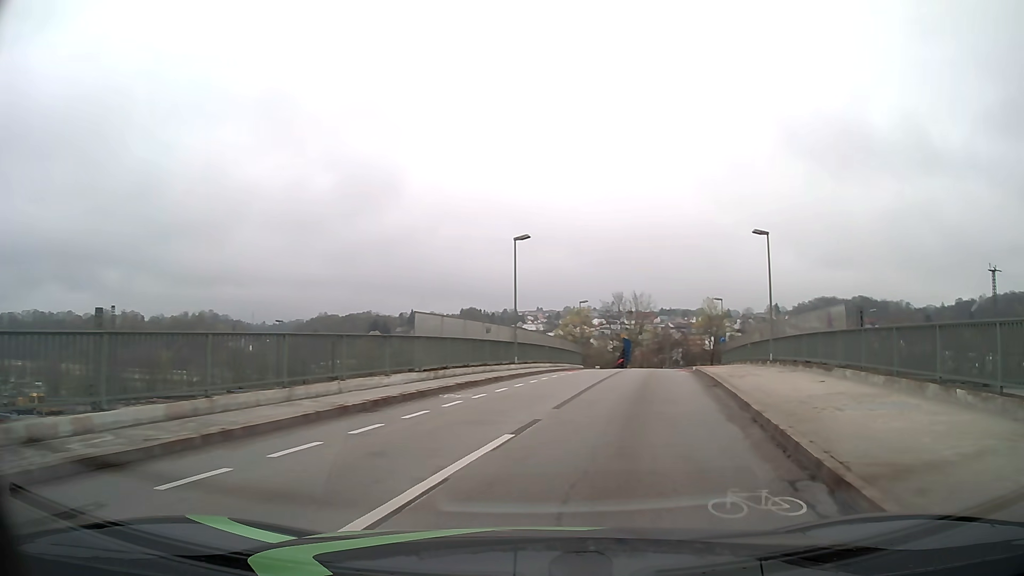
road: unclassified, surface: asphalt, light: Day
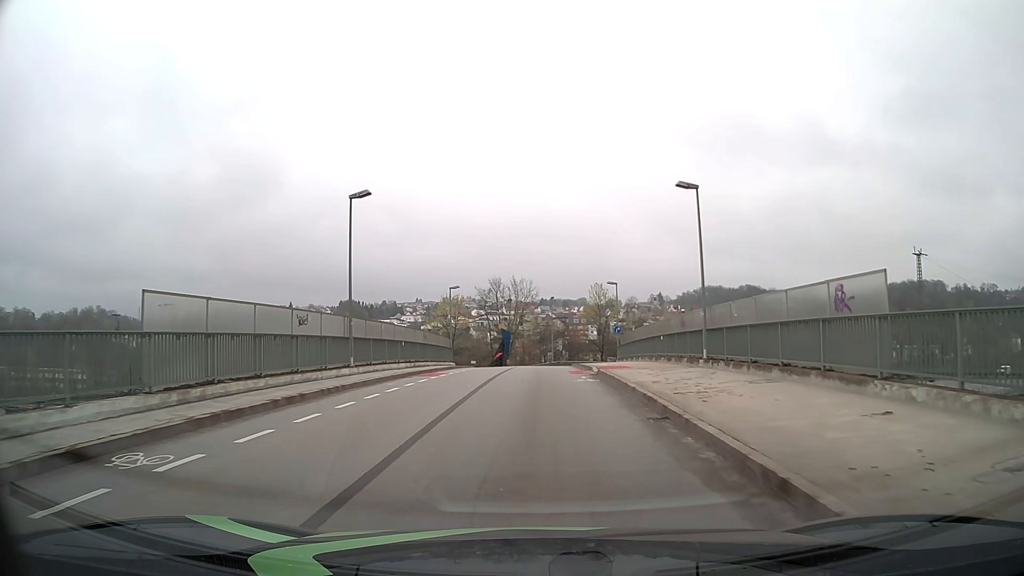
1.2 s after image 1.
(+1.0, +9.1) m; +10°
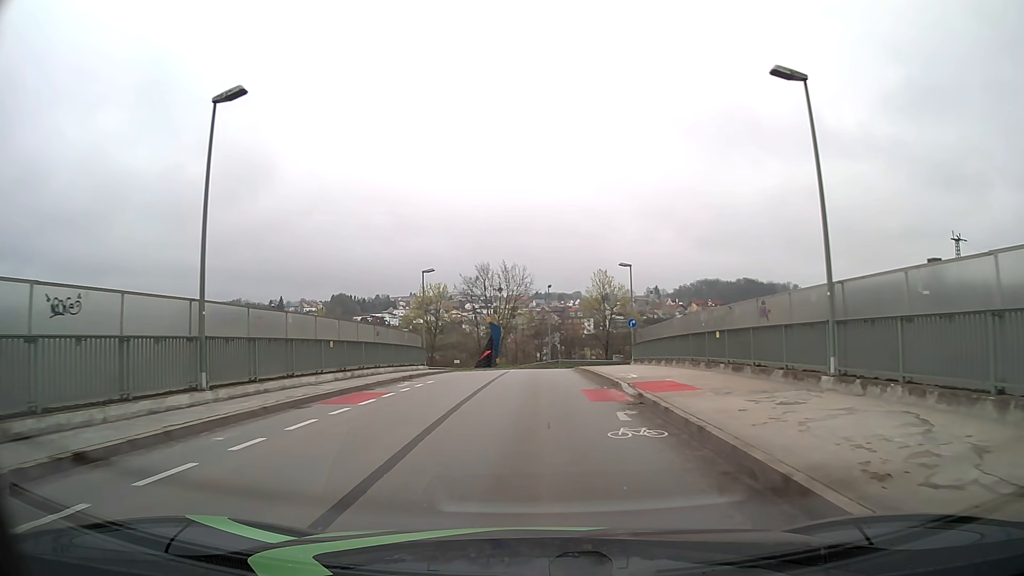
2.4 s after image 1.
(+0.1, +11.0) m; +1°
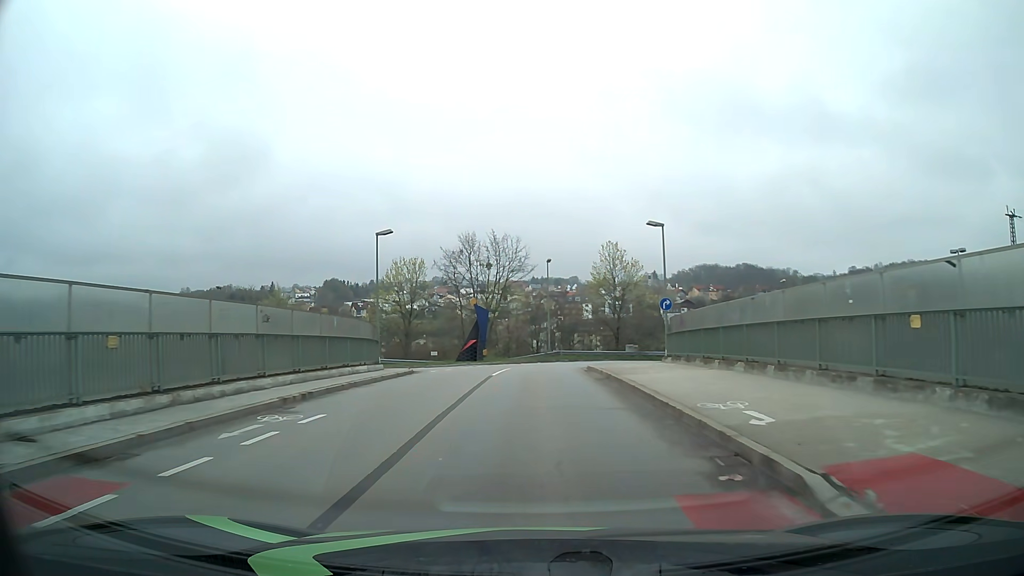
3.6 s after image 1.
(0.0, +12.1) m; 0°
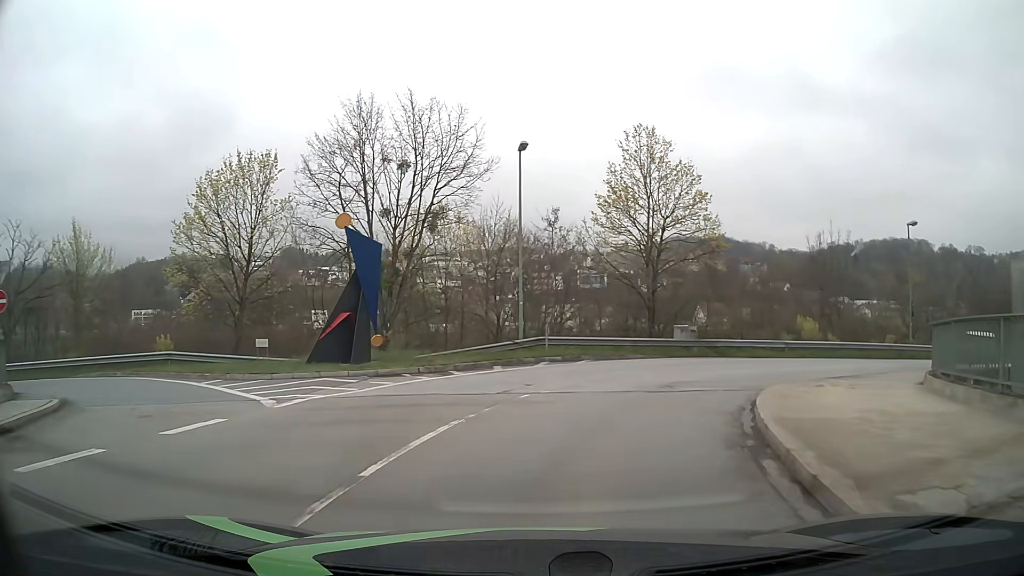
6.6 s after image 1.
(+0.4, +28.0) m; +2°
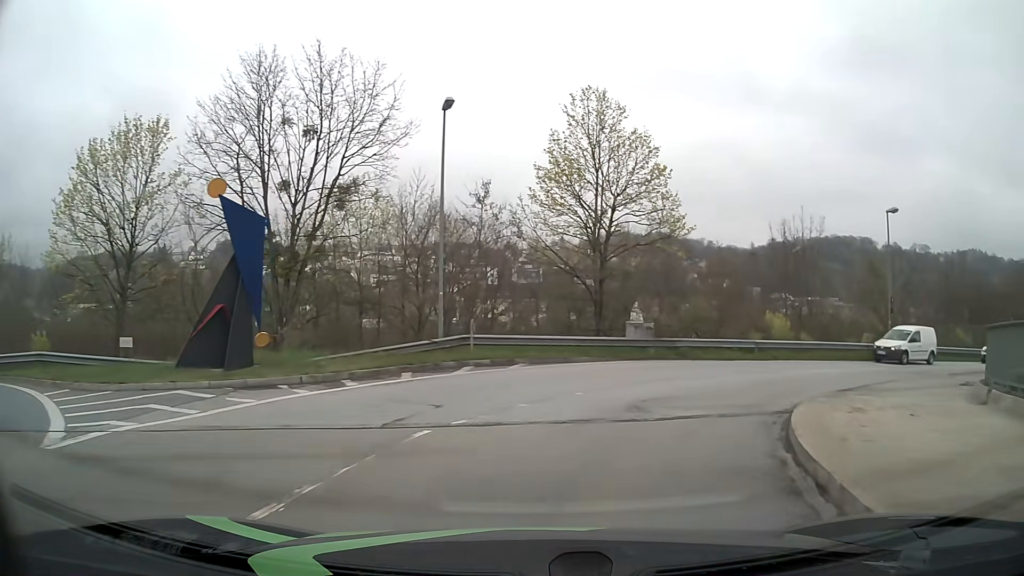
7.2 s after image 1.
(+0.2, +4.6) m; +6°
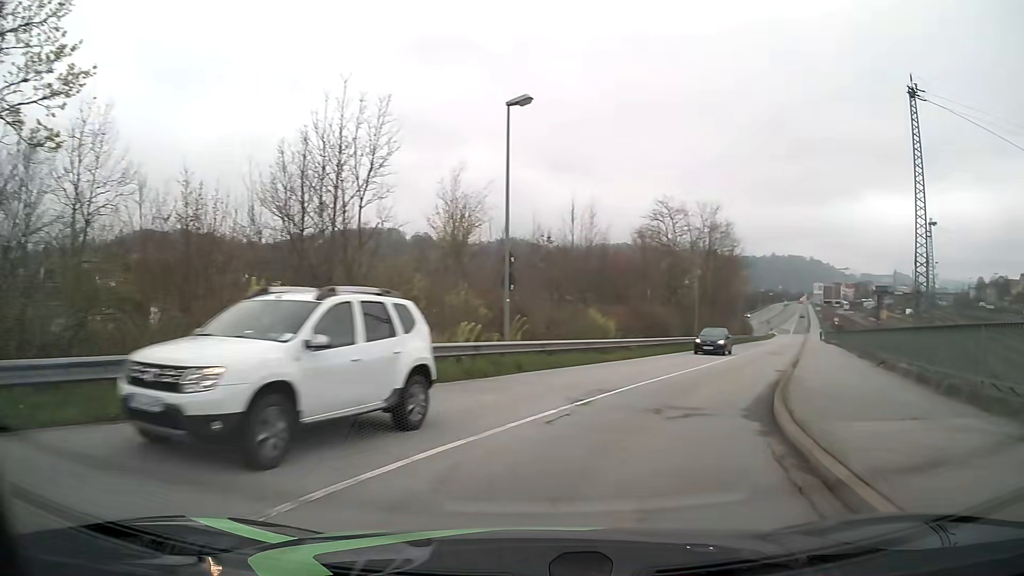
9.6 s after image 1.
(+5.4, +16.3) m; +41°
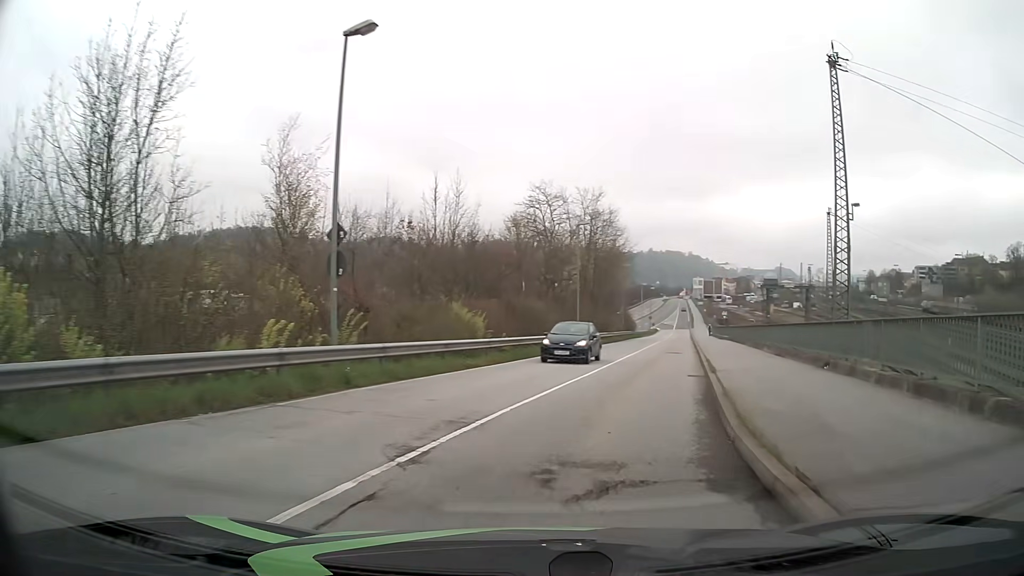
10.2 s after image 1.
(+0.5, +5.1) m; +10°
(+1, +10) (+3, +20) (+5, +29) (+7, +39) (+10, +49) (+12, +59) (+14, +69) (+16, +78) (+18, +88) (+20, +98) m
